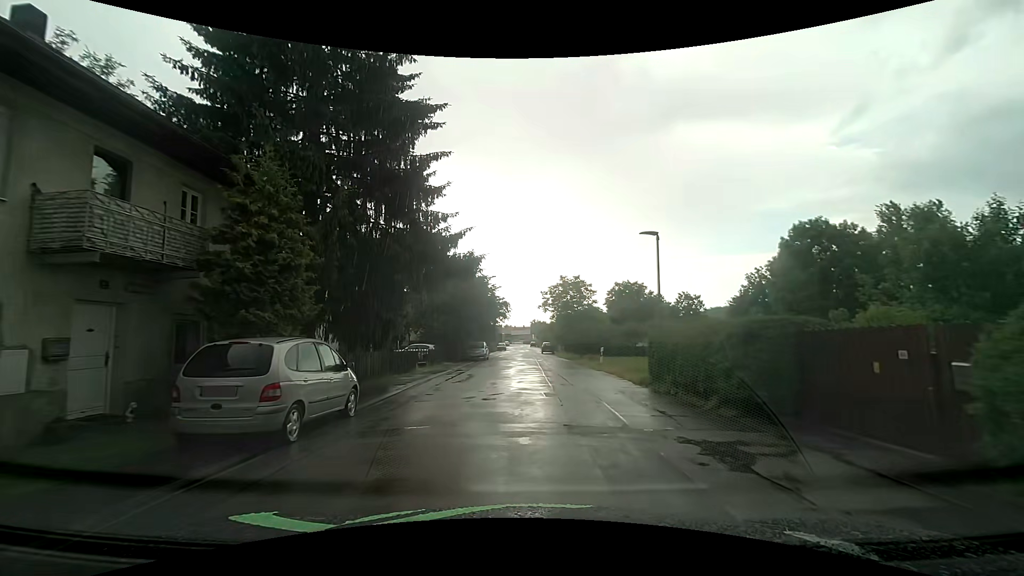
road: residential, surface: asphalt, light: Day
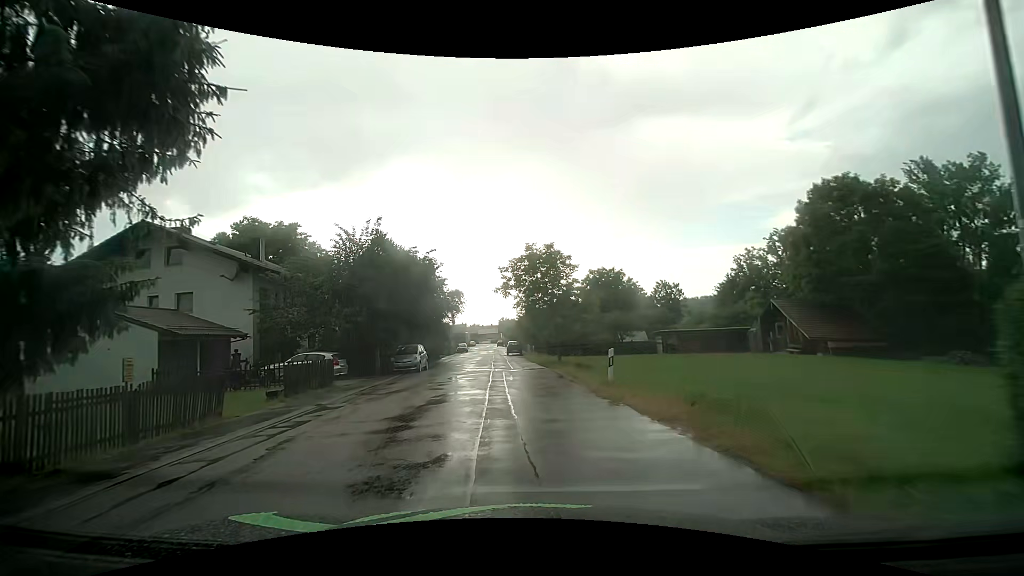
(+0.8, +13.4) m; +4°
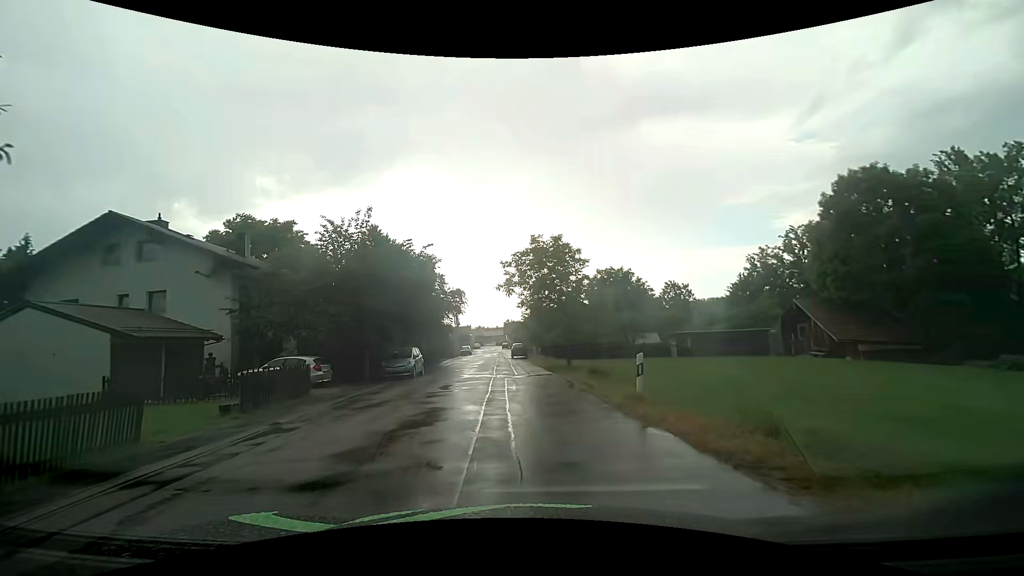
(0.0, +2.8) m; -1°
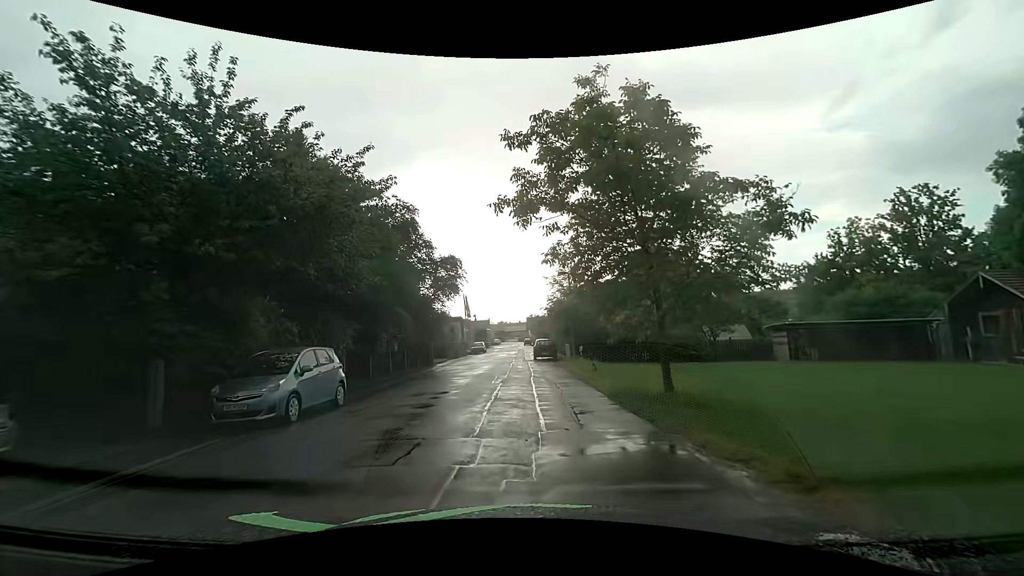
(-0.5, +15.5) m; -3°
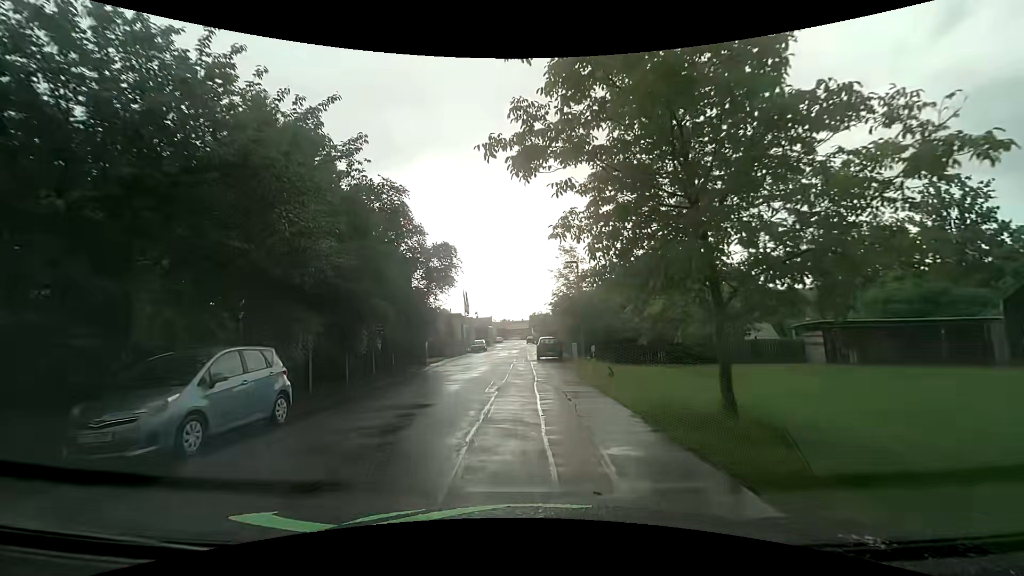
(0.0, +3.3) m; 0°
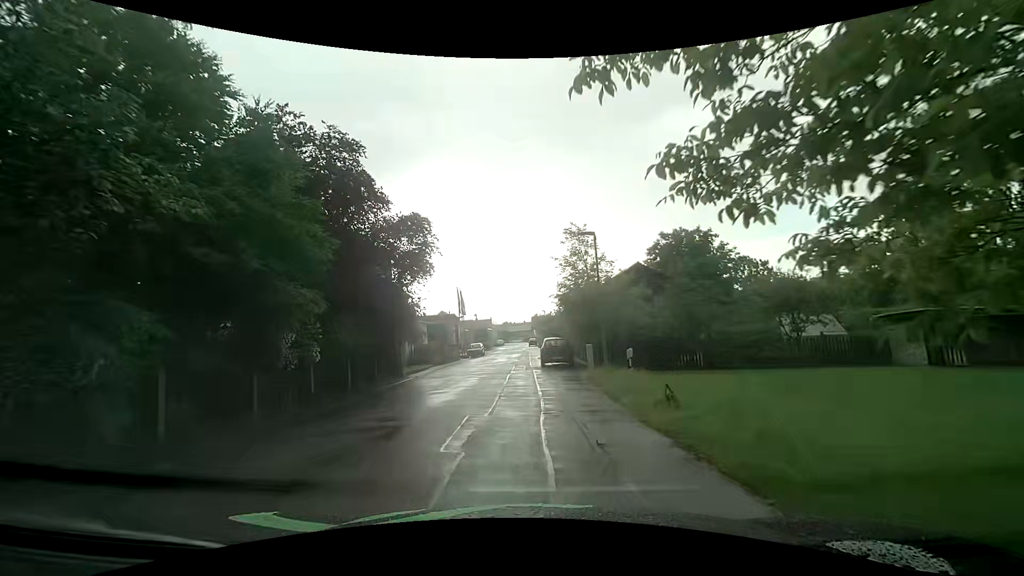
(+0.1, +6.6) m; +1°
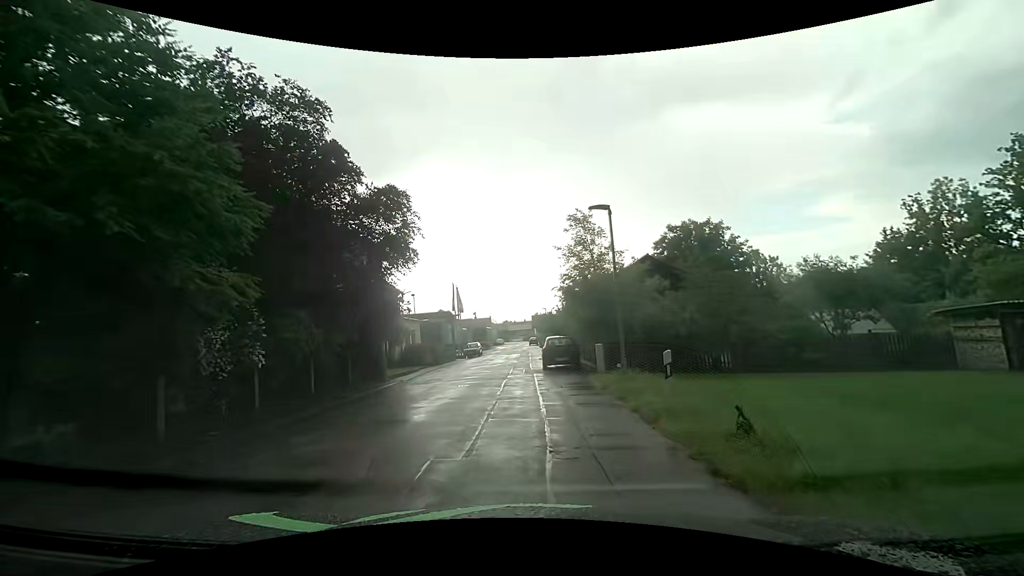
(0.0, +3.3) m; 0°
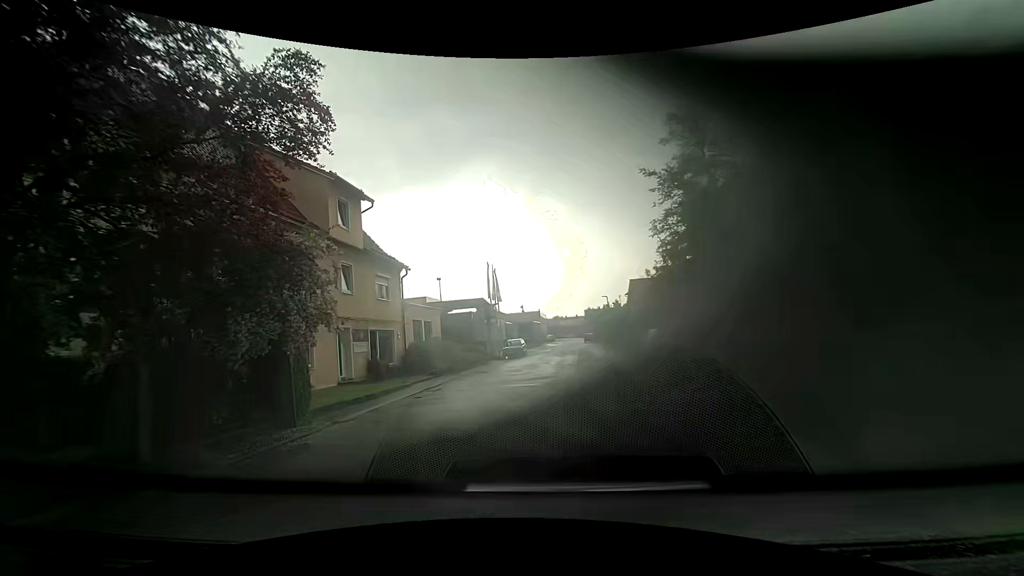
(-0.5, +12.6) m; -5°
(0, +10) (+1, +20) (+2, +30) (+3, +40) (+4, +50) (+4, +60) (+4, +70) (+4, +80) (+4, +90) (+6, +99) m
